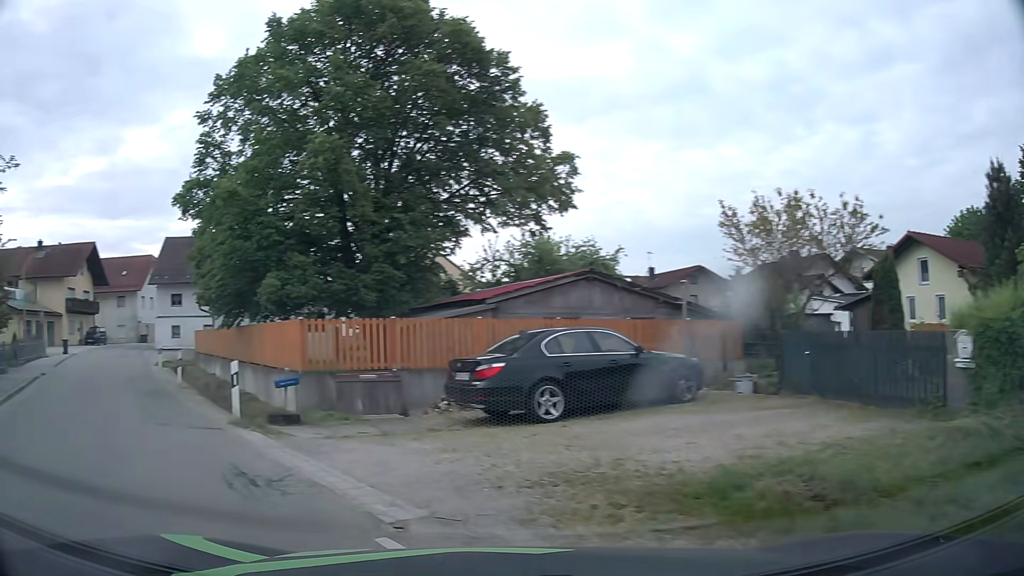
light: Day
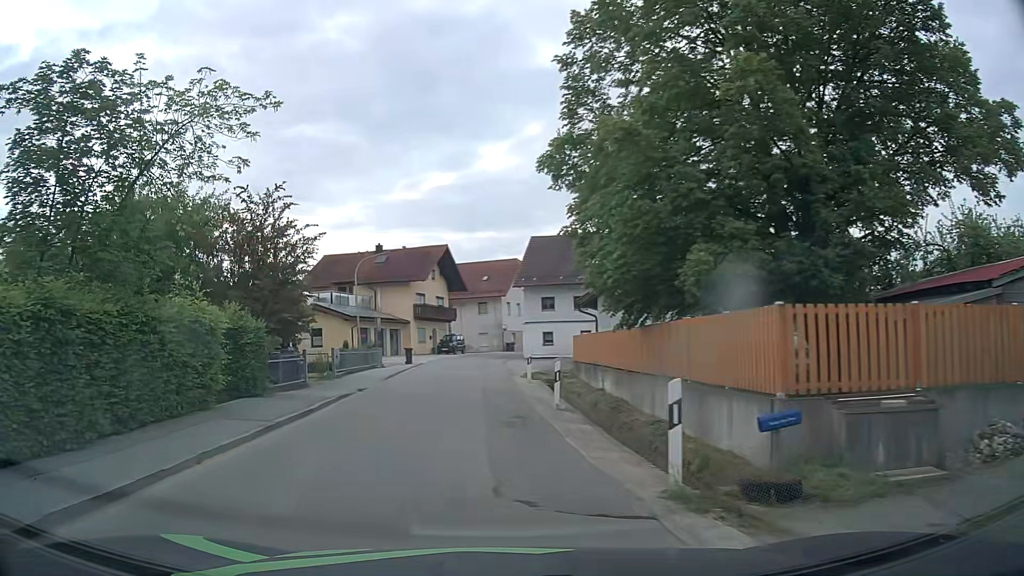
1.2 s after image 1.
(-1.9, +5.5) m; -32°
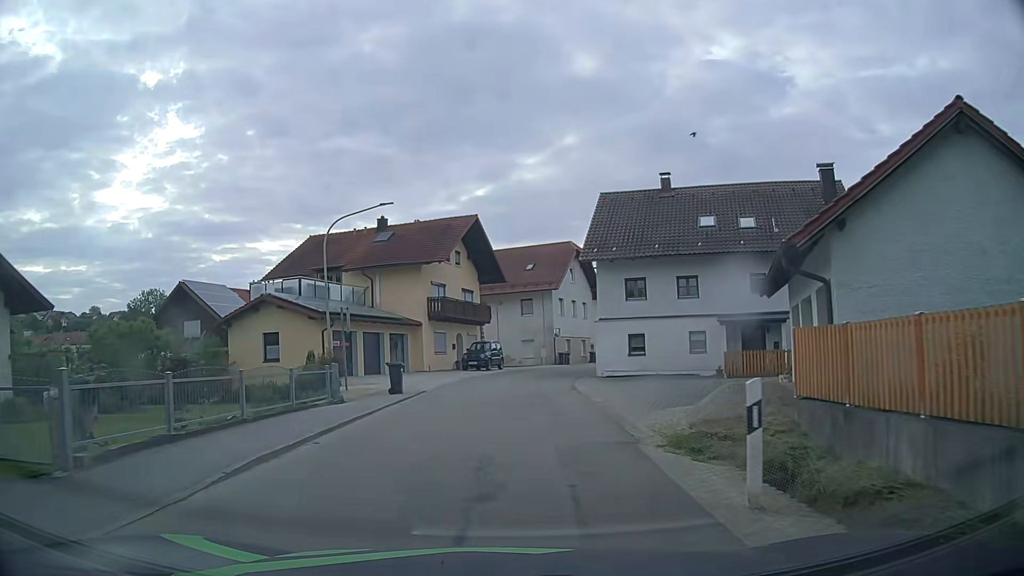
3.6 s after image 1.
(-0.8, +18.2) m; -2°
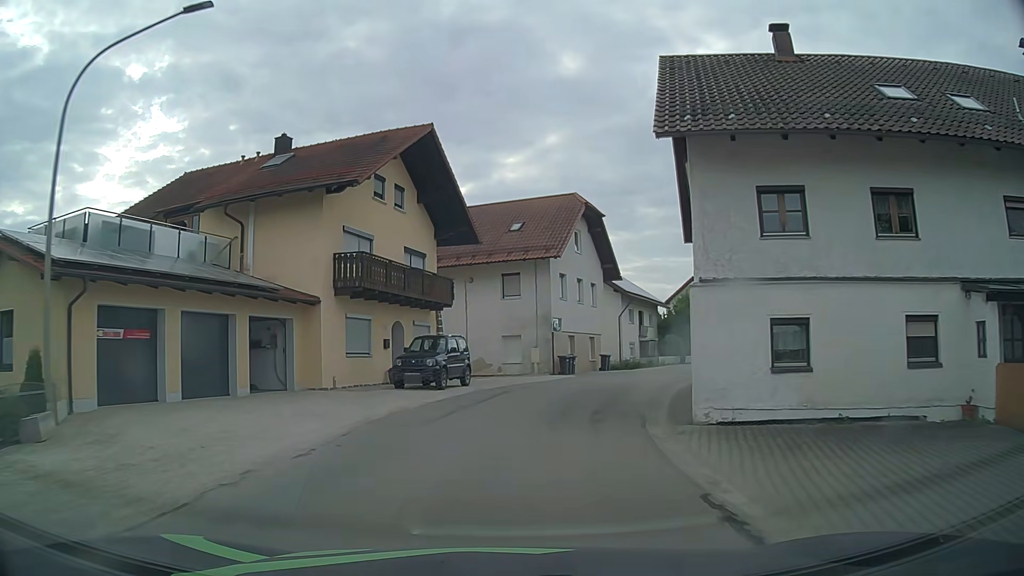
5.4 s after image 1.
(-0.1, +17.7) m; +1°
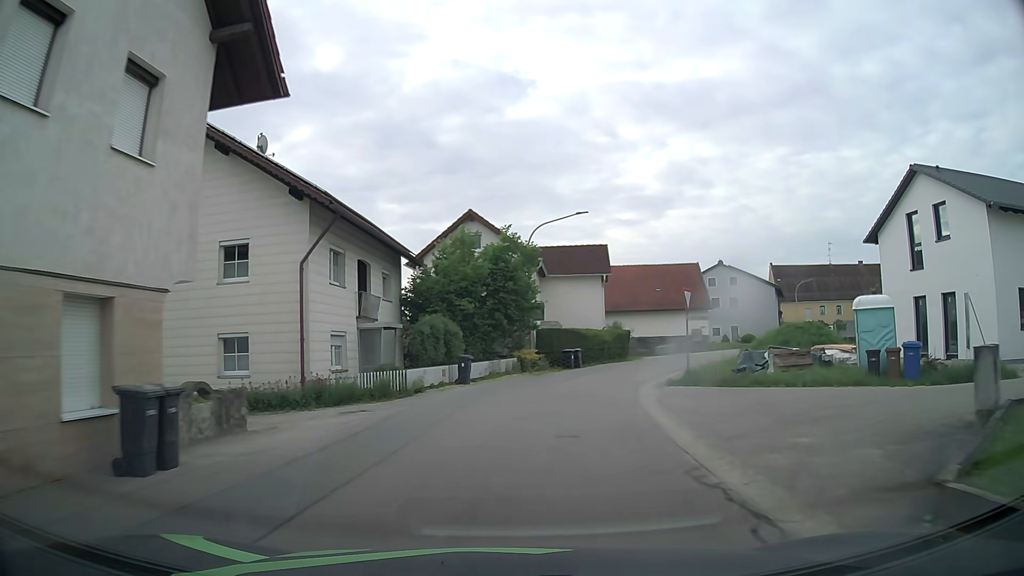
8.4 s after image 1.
(+5.8, +30.7) m; +22°
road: tertiary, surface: asphalt
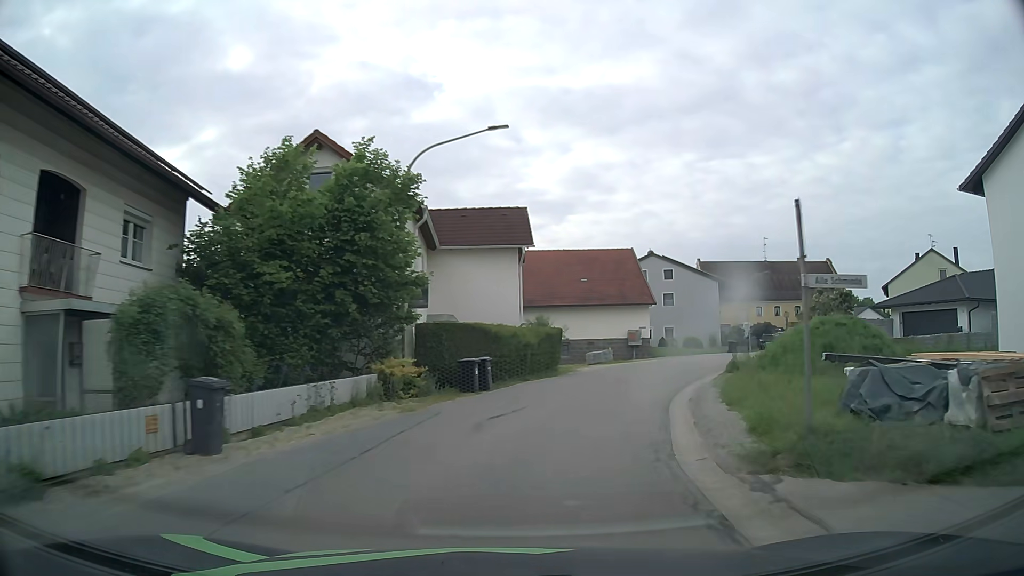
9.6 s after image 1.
(+0.9, +13.5) m; +8°
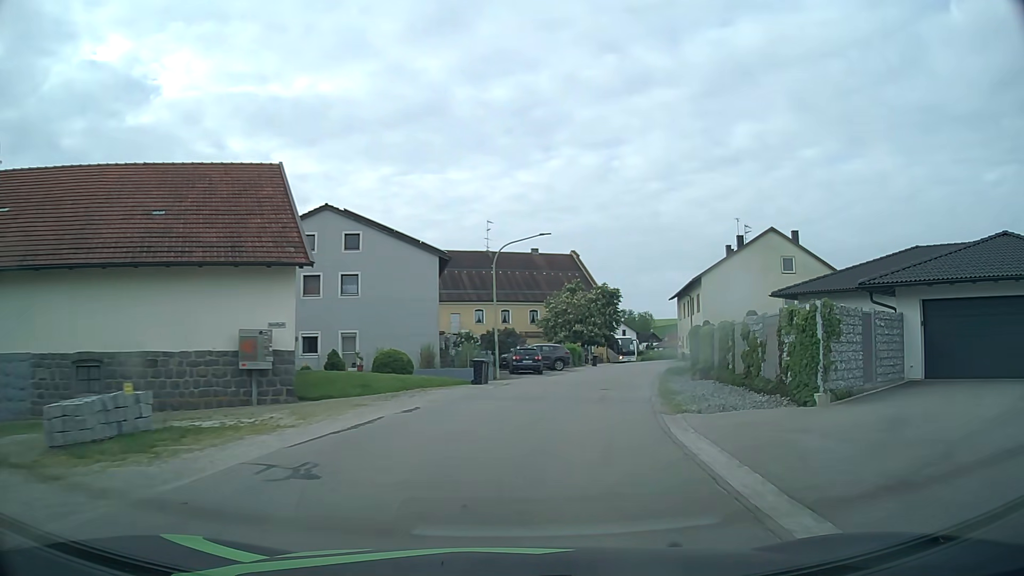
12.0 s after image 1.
(+6.4, +27.3) m; +26°
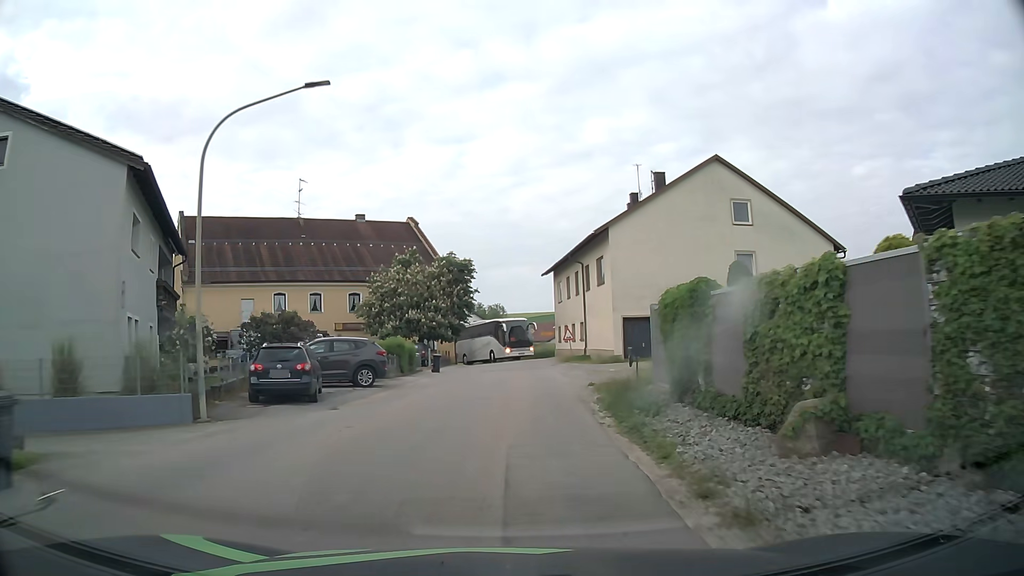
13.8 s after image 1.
(+2.8, +19.7) m; +13°
(0, +10) (+1, +20) (+1, +30) (+2, +40) (+1, +50) (0, +60) (-4, +69) (-11, +77) (-18, +84) (-25, +91) m
